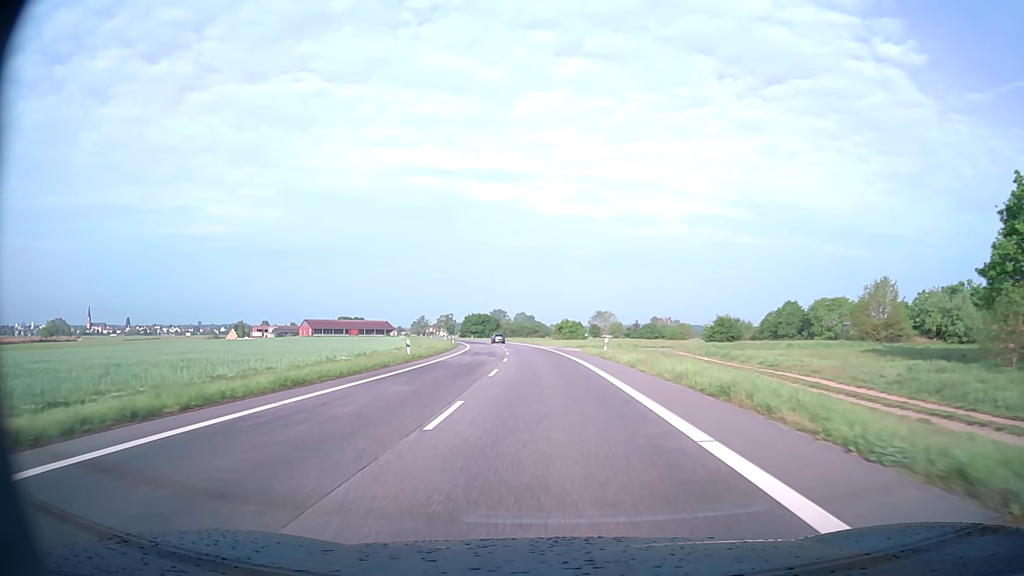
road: secondary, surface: asphalt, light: Day
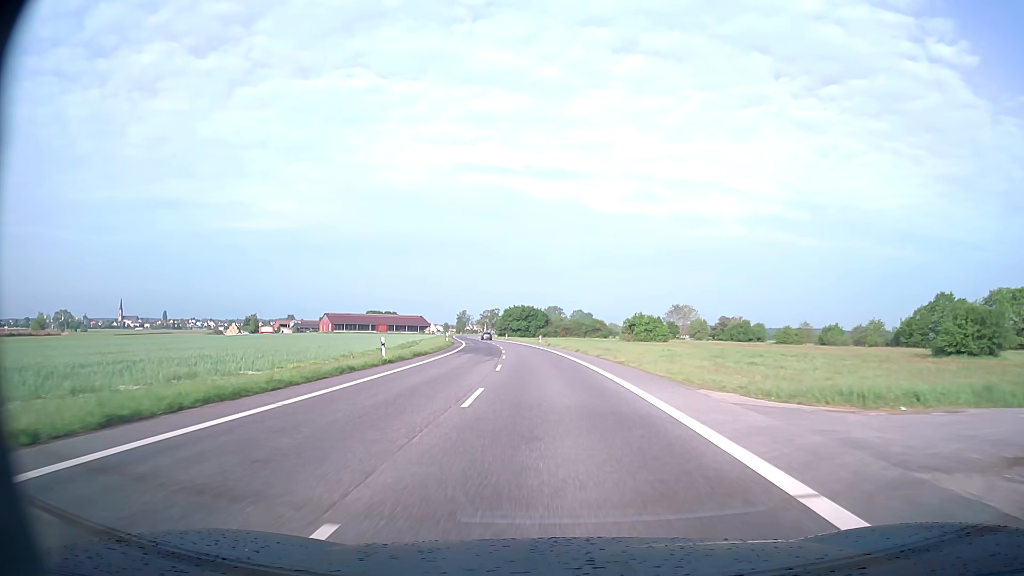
(-2.1, +57.0) m; -5°
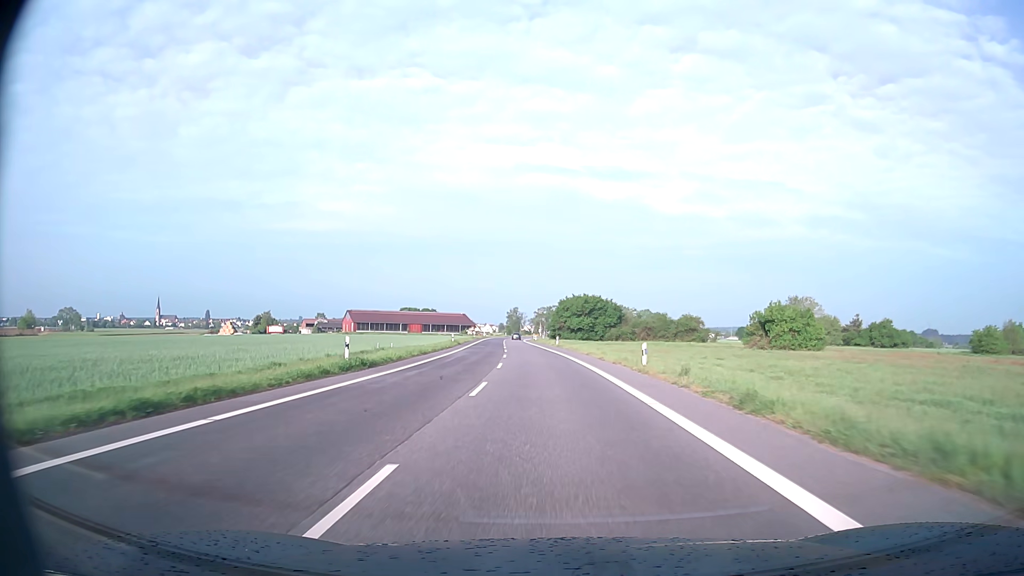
(-2.6, +57.3) m; -5°
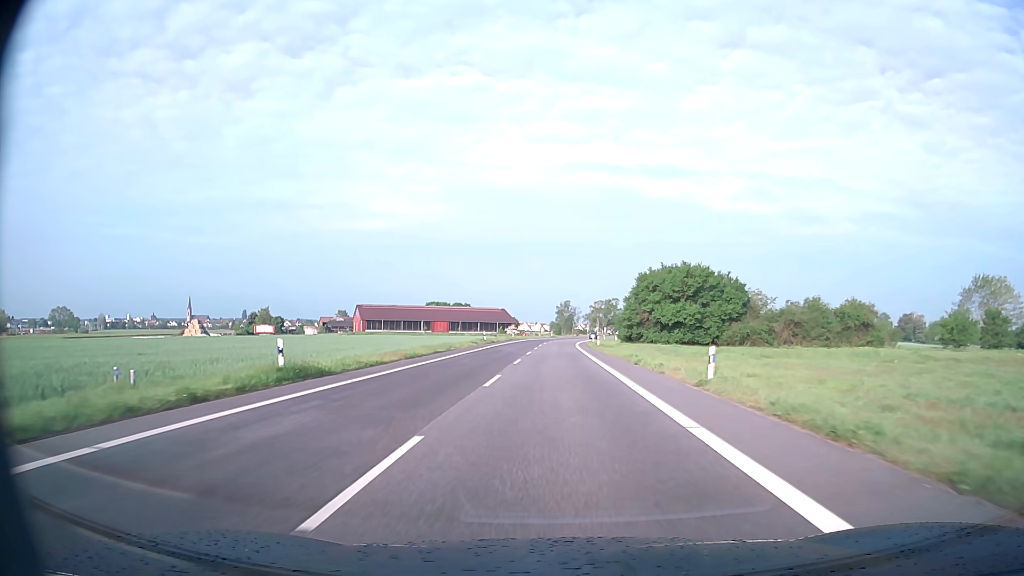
(-2.4, +57.5) m; -5°
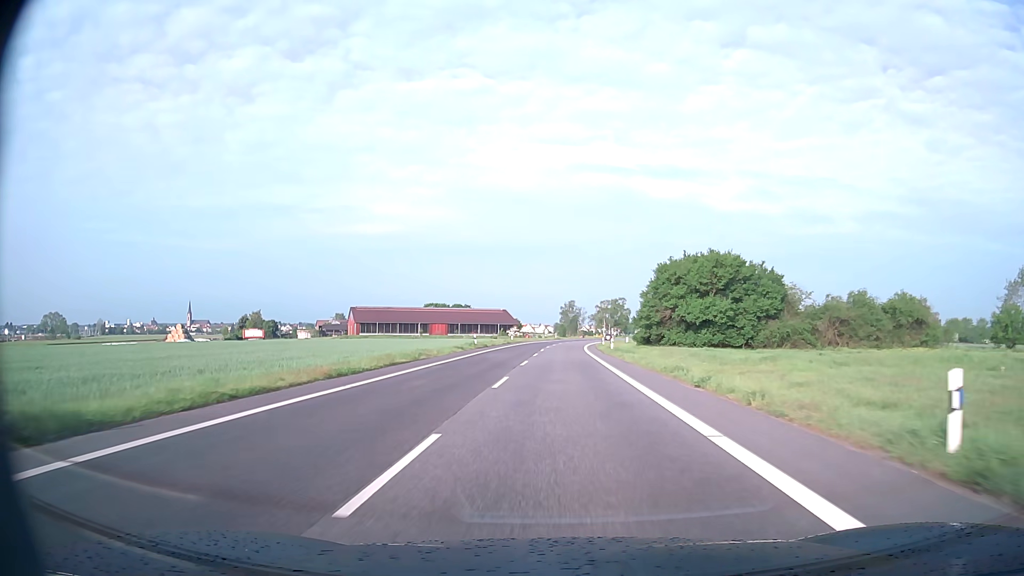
(0.0, +11.5) m; 0°
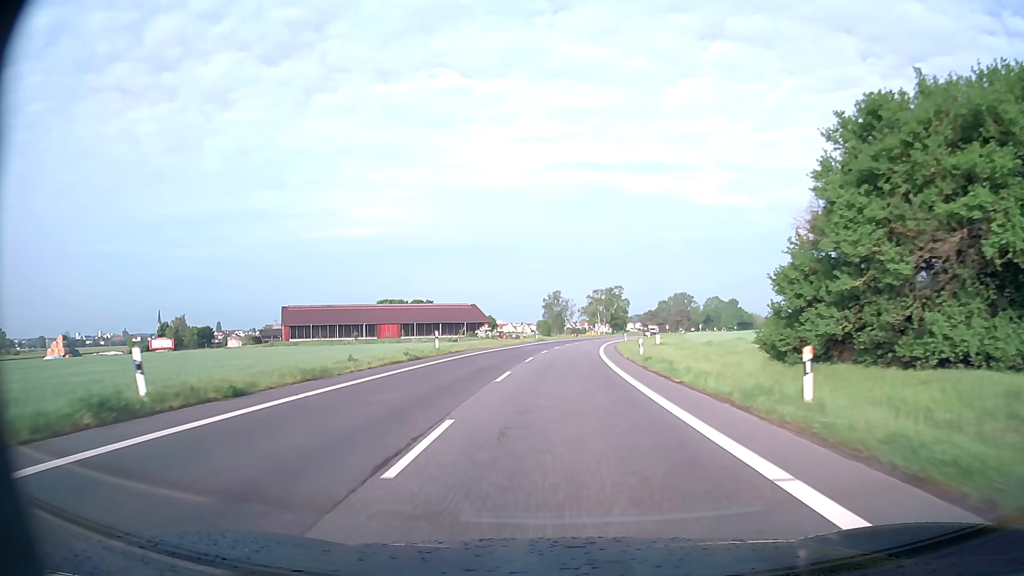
(+0.3, +46.2) m; +1°
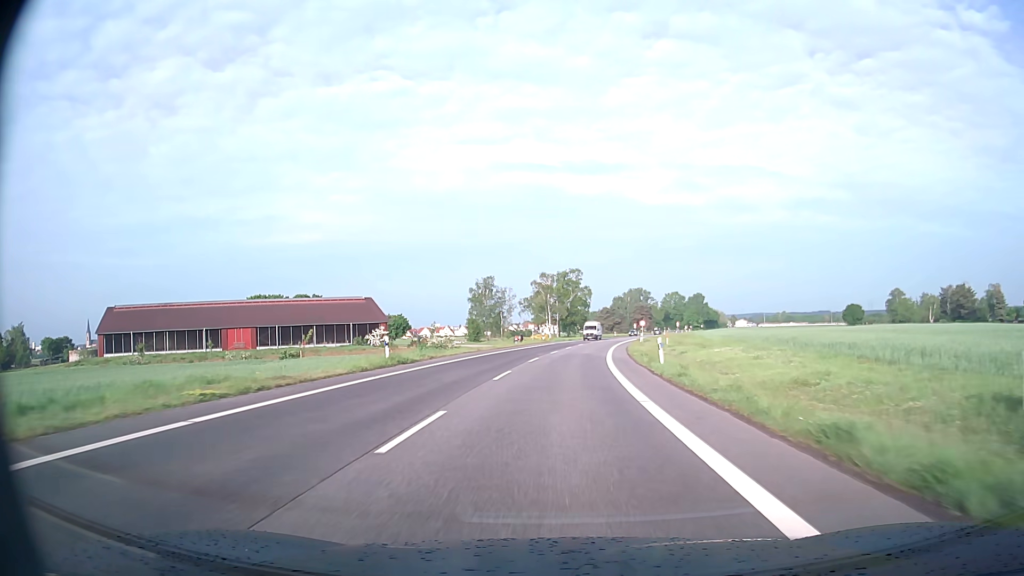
(+2.2, +57.7) m; +5°
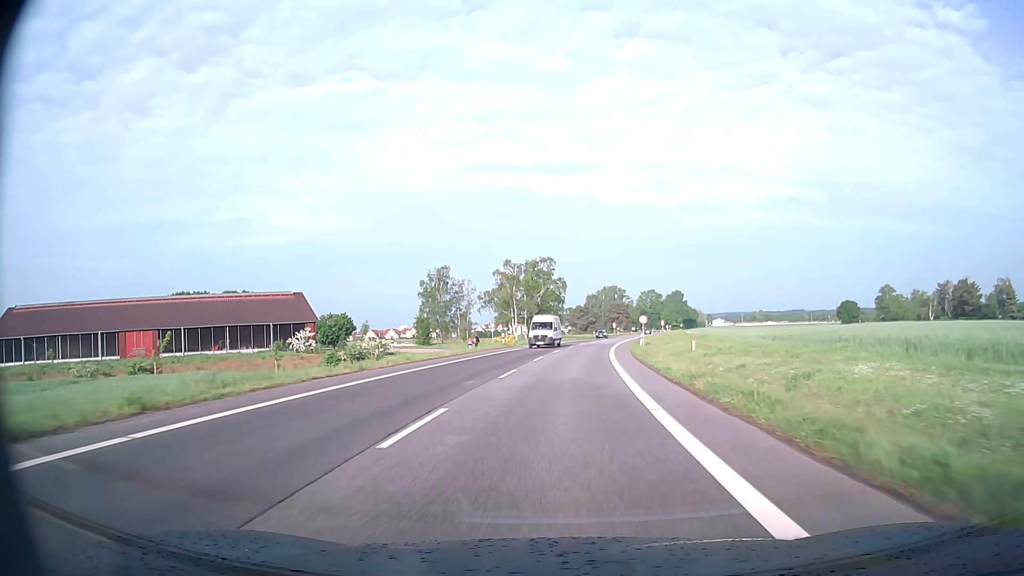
(+0.5, +23.1) m; +3°
(0, +10) (0, +20) (+1, +30) (+2, +40) (+2, +50) (+3, +60) (+5, +70) (+6, +80) (+8, +90) (+9, +99) m
